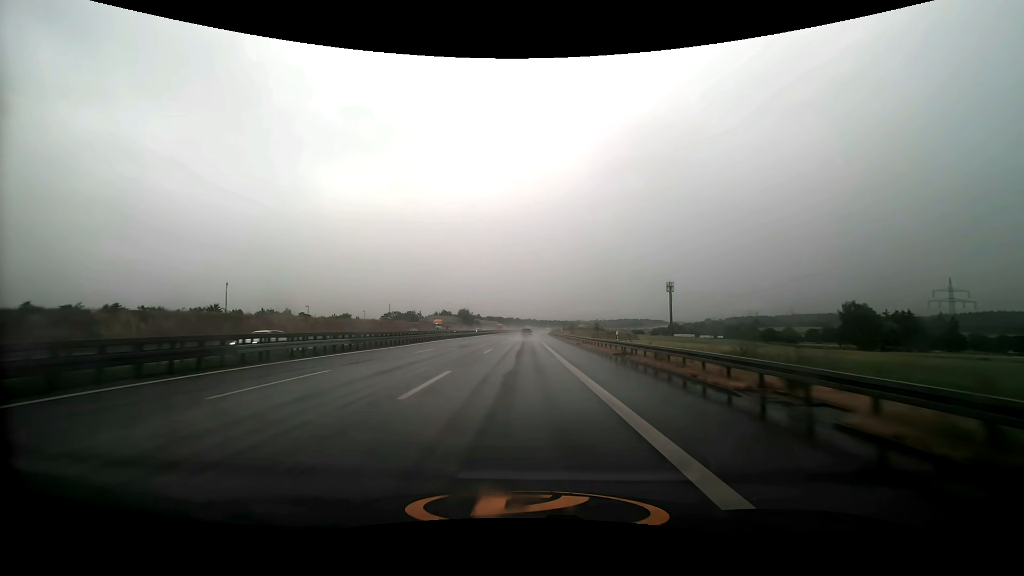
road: motorway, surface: asphalt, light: Day
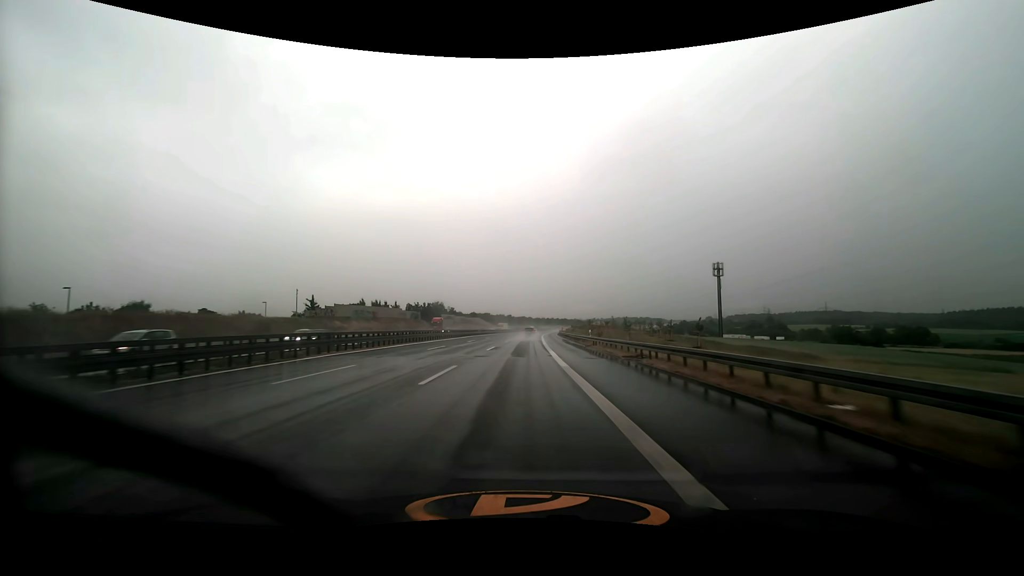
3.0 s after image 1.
(+0.5, +87.7) m; +1°
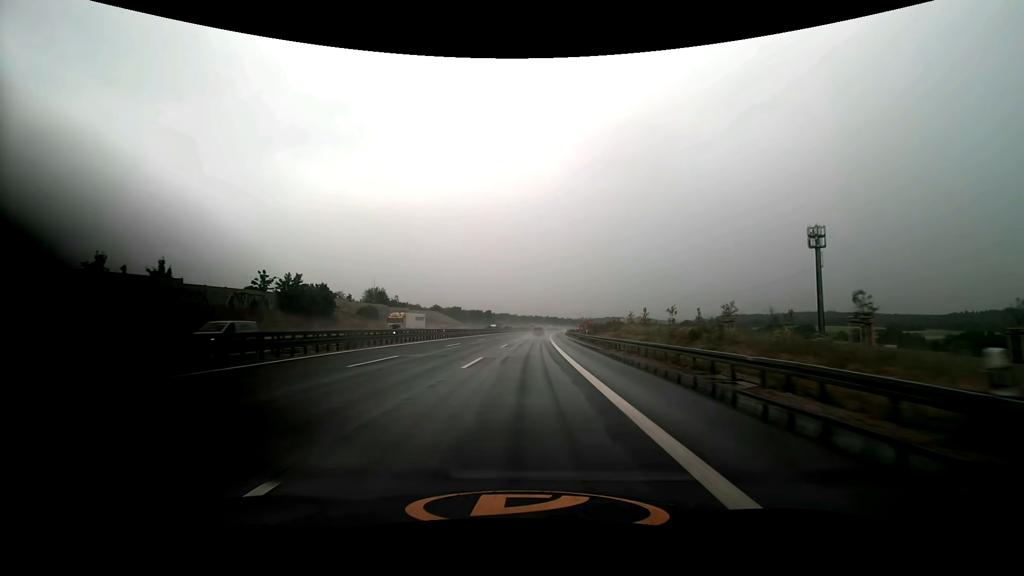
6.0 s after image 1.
(+1.0, +88.0) m; +2°
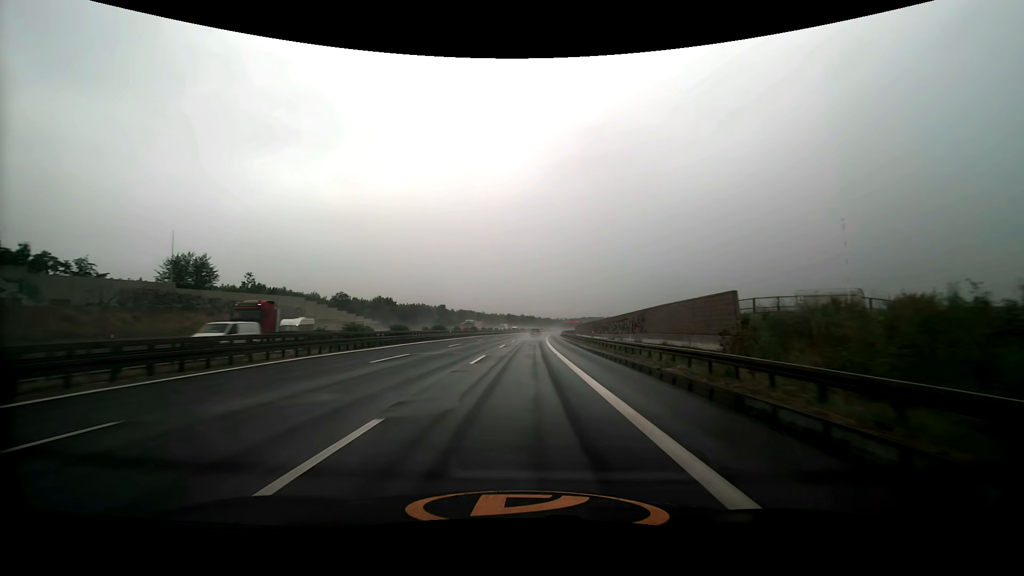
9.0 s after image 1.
(+2.4, +86.8) m; +3°
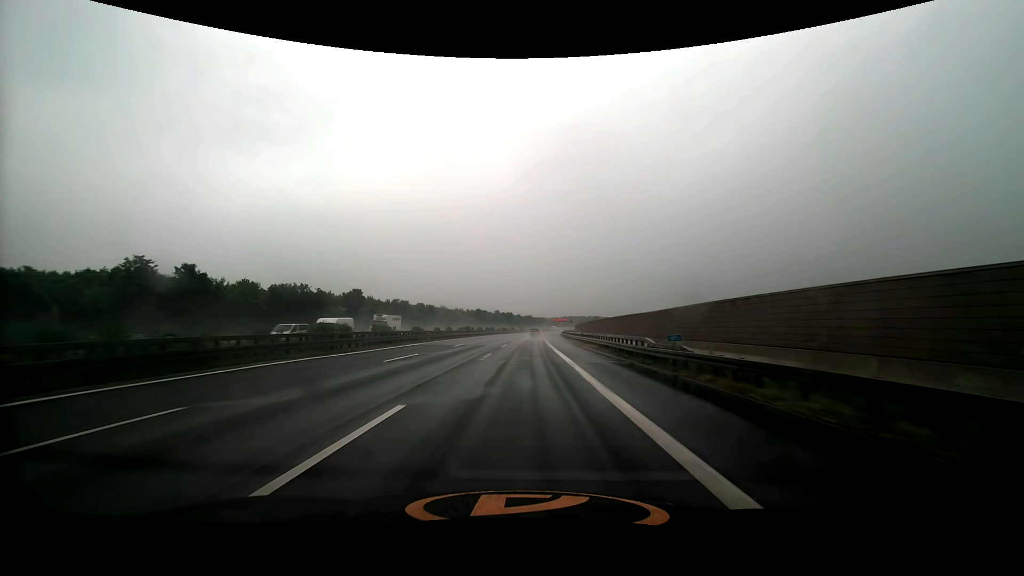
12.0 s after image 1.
(+1.9, +88.7) m; +2°
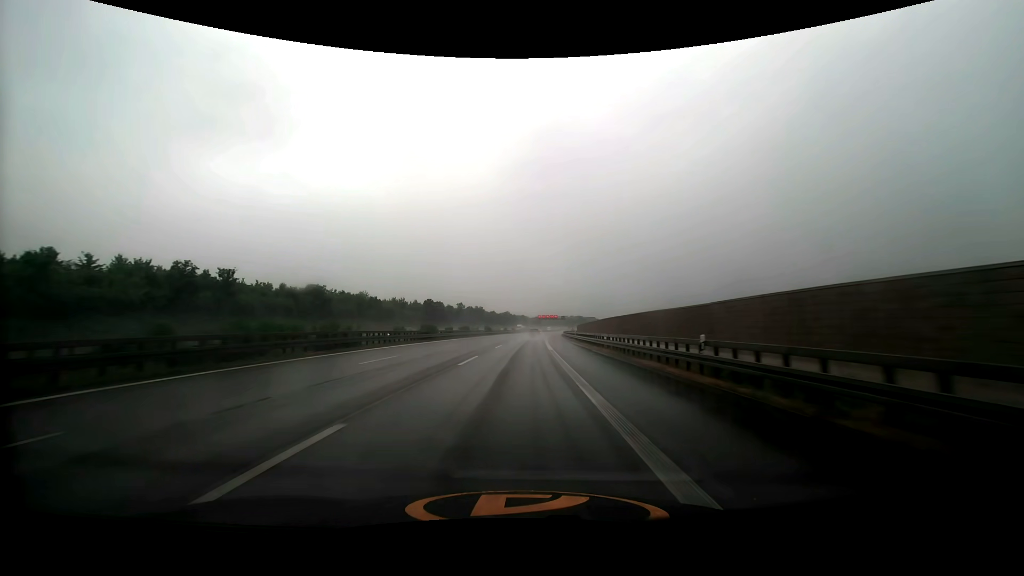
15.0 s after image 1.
(+1.8, +90.2) m; +2°
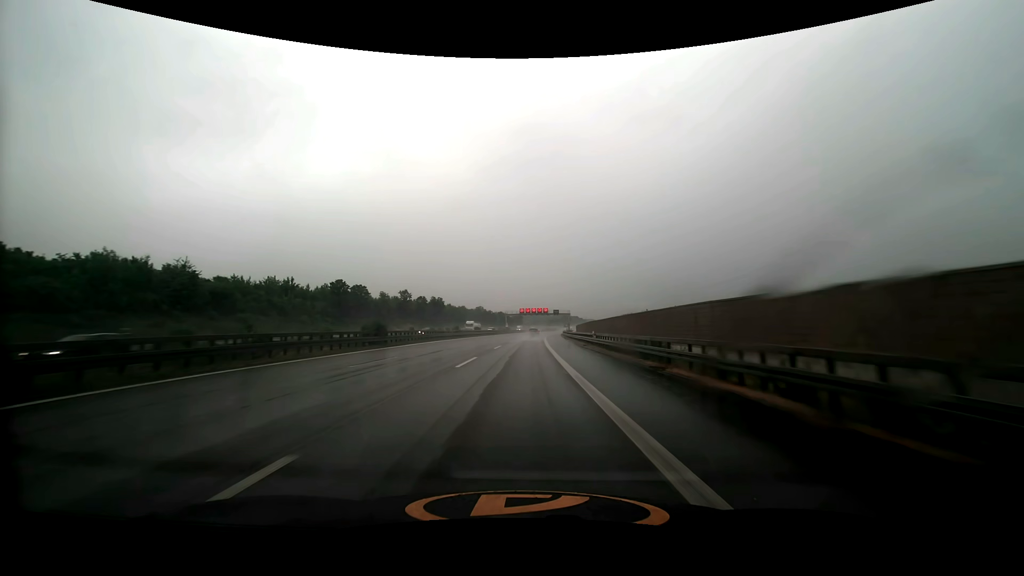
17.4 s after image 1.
(+1.3, +72.8) m; +2°
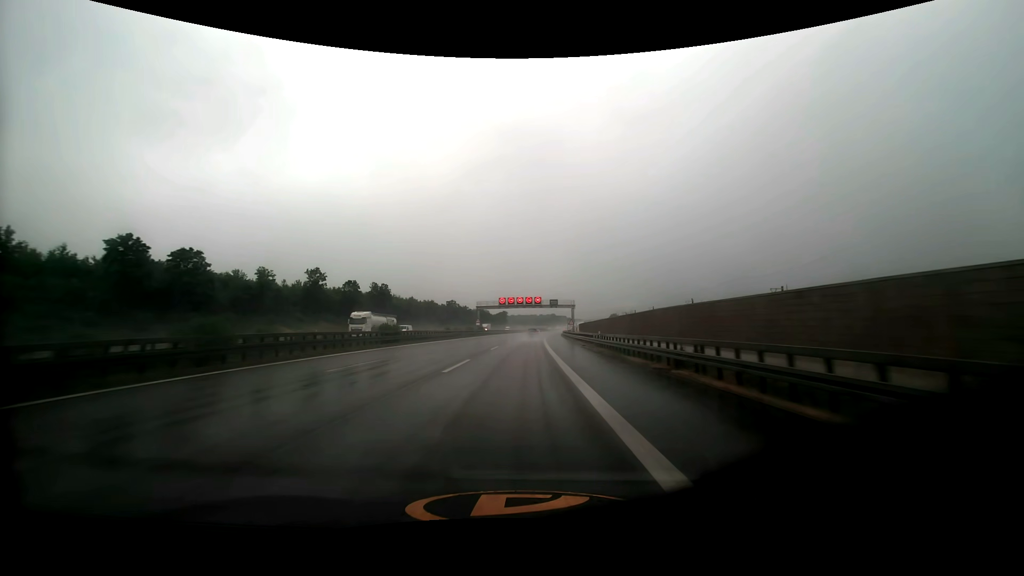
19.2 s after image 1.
(+0.9, +55.1) m; +2°
(0, +10) (0, +20) (0, +30) (0, +40) (0, +50) (+1, +60) (+1, +70) (+1, +80) (+2, +90) (+2, +100) m
